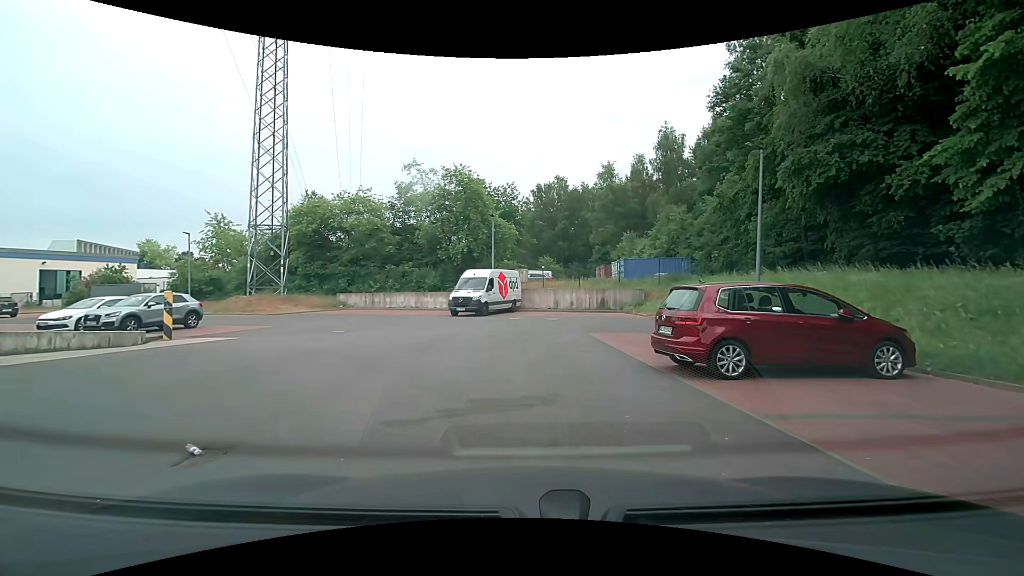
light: Day
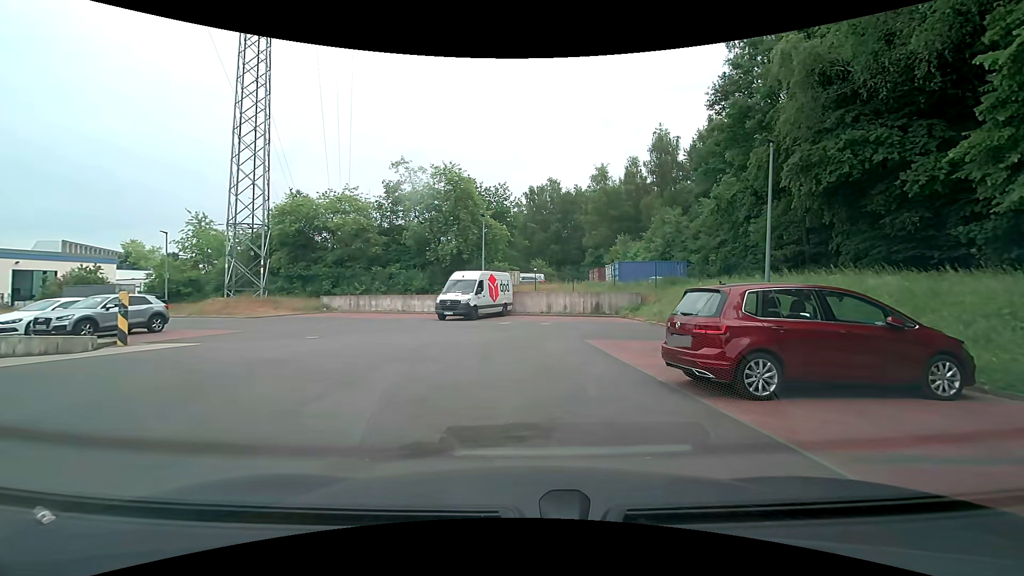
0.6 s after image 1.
(0.0, +1.4) m; -1°
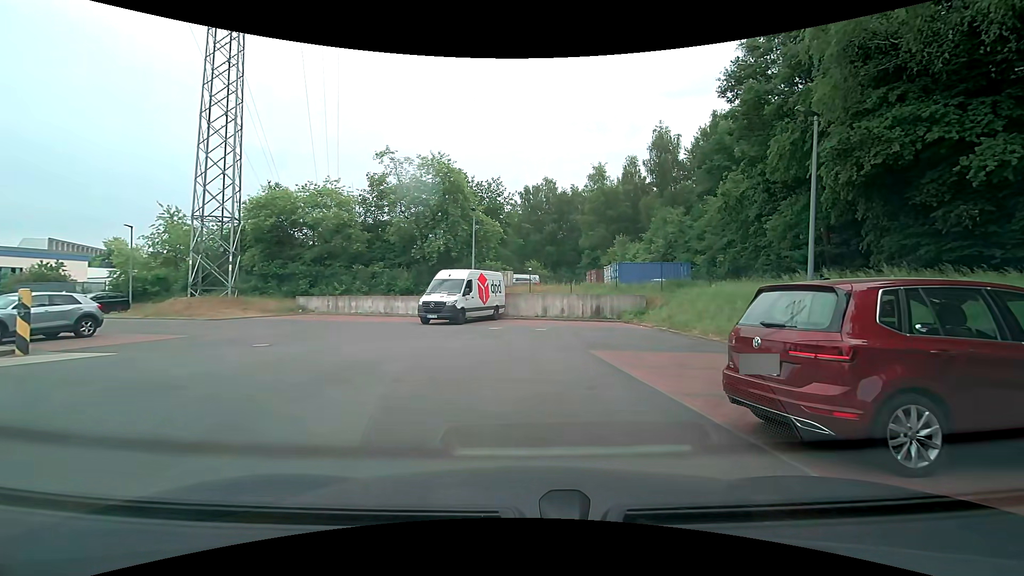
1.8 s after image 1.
(+0.1, +2.7) m; +3°
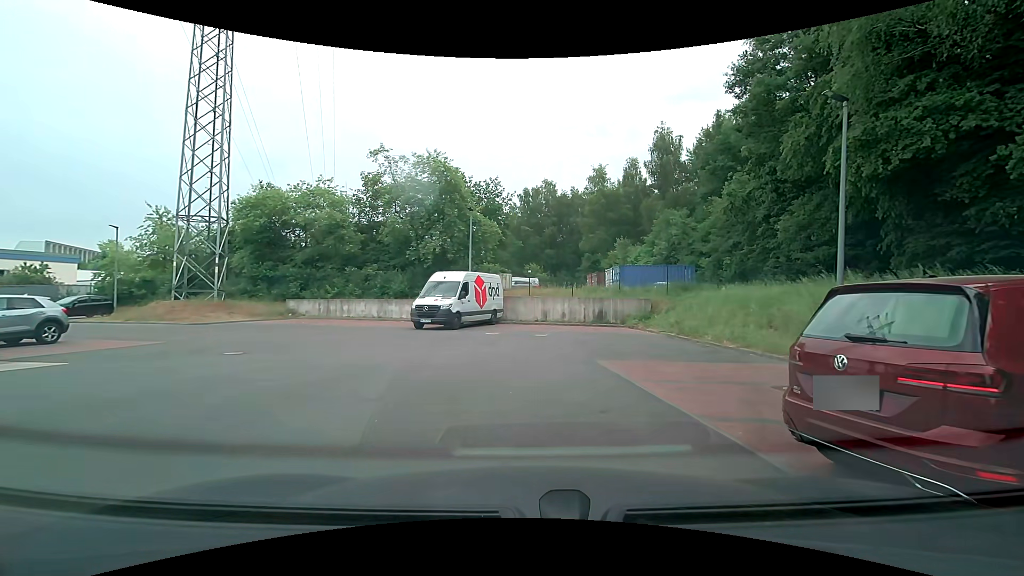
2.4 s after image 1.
(0.0, +1.2) m; -1°
